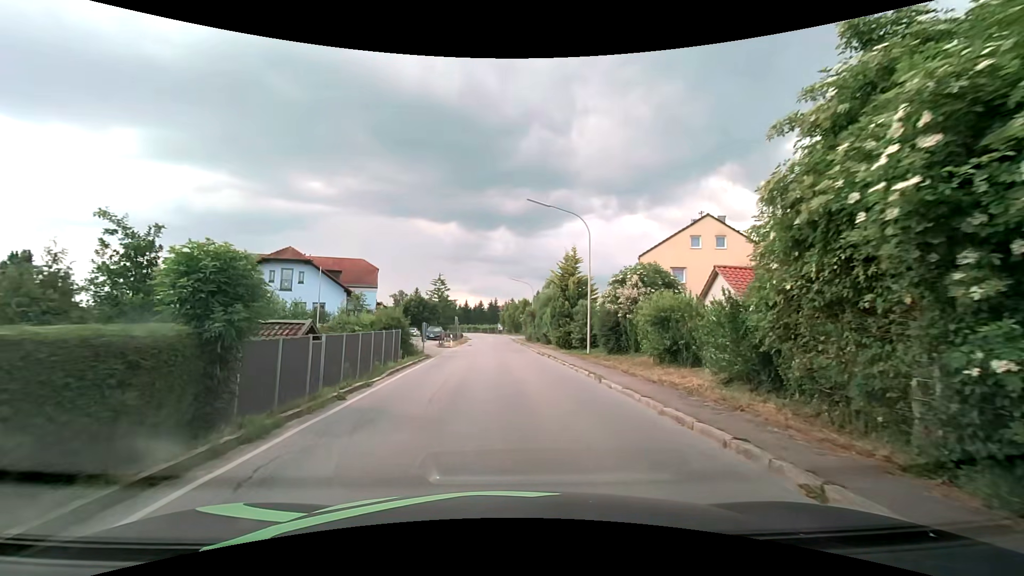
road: secondary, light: Day
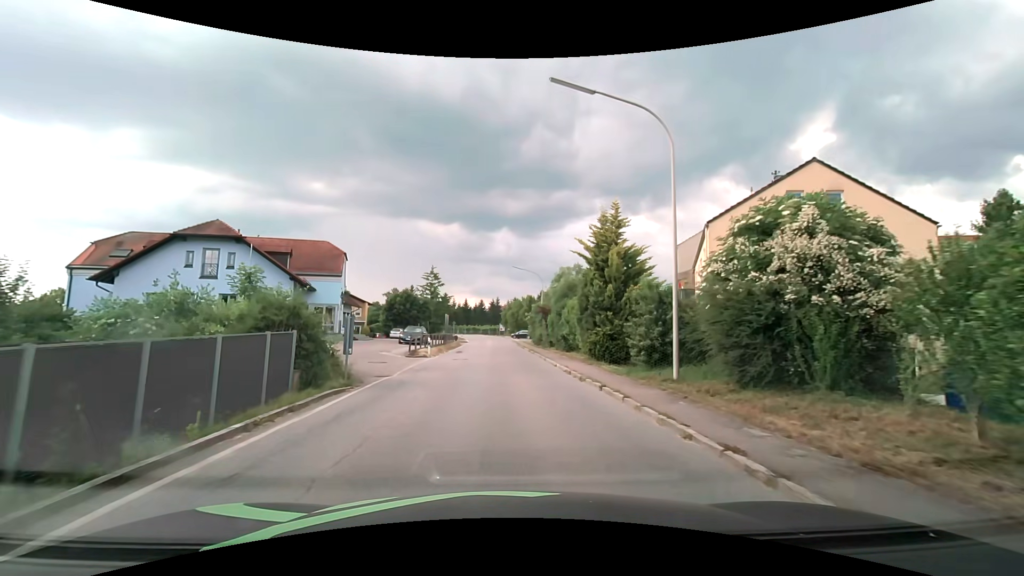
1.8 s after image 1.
(-0.2, +13.4) m; -1°
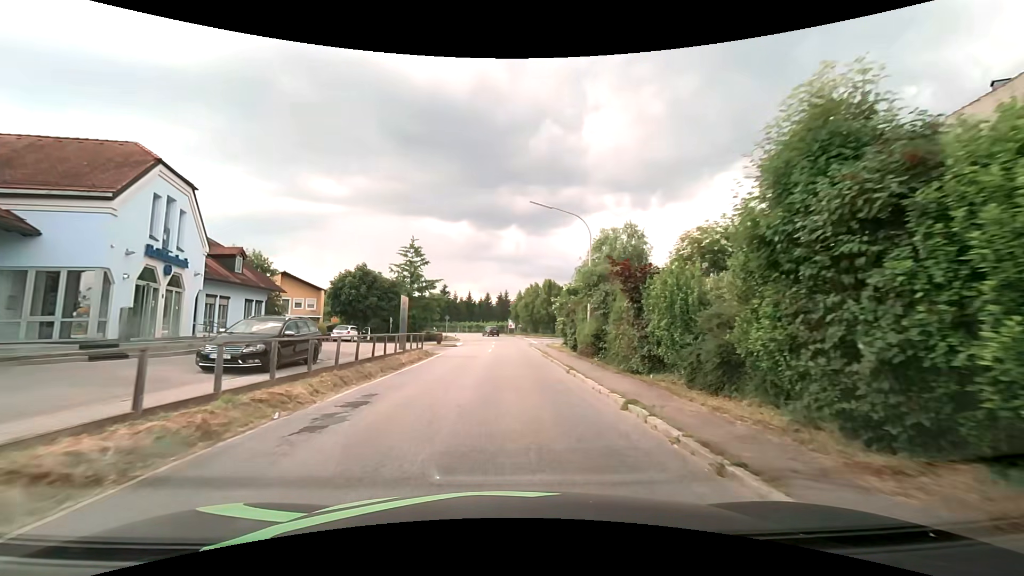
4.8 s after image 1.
(-0.3, +26.3) m; -1°
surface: asphalt
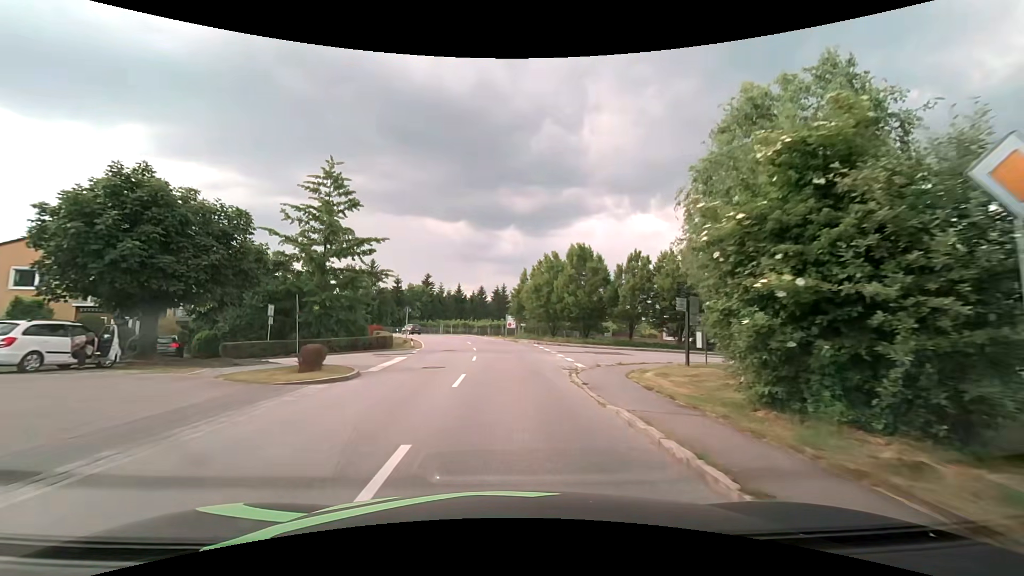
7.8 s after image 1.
(-0.1, +29.0) m; 0°
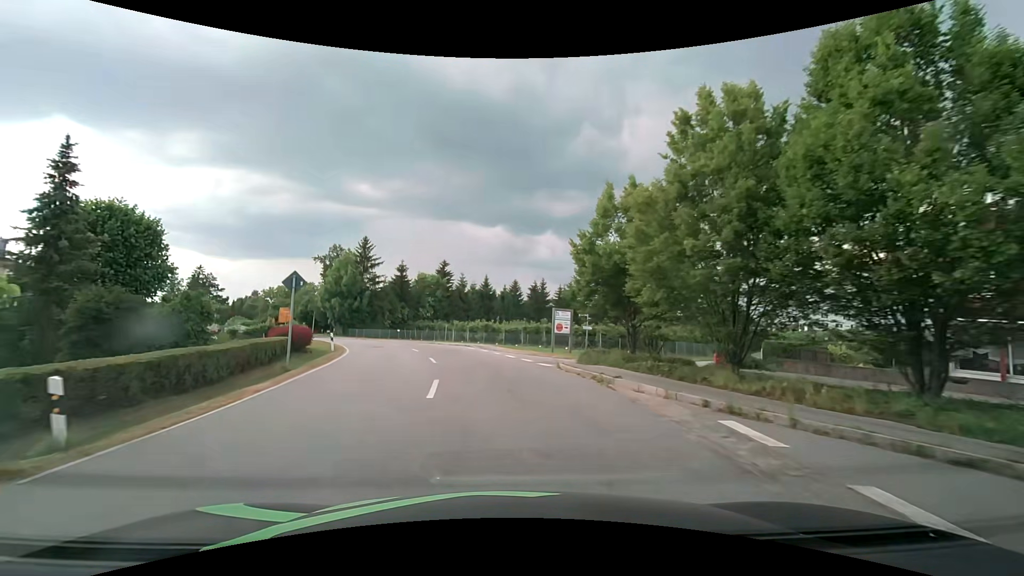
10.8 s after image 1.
(-0.7, +30.0) m; -5°
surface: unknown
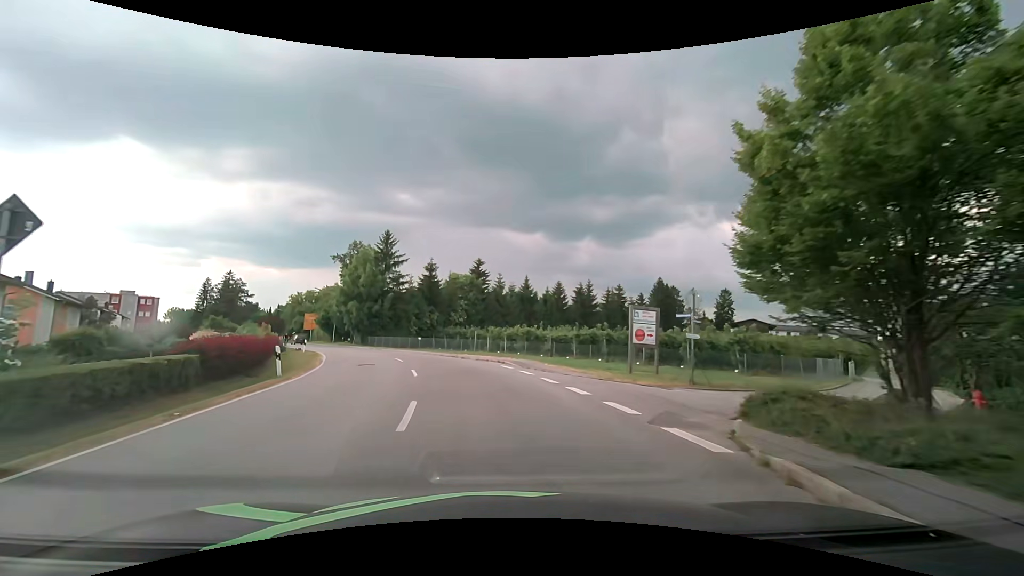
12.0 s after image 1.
(-0.4, +11.5) m; -5°
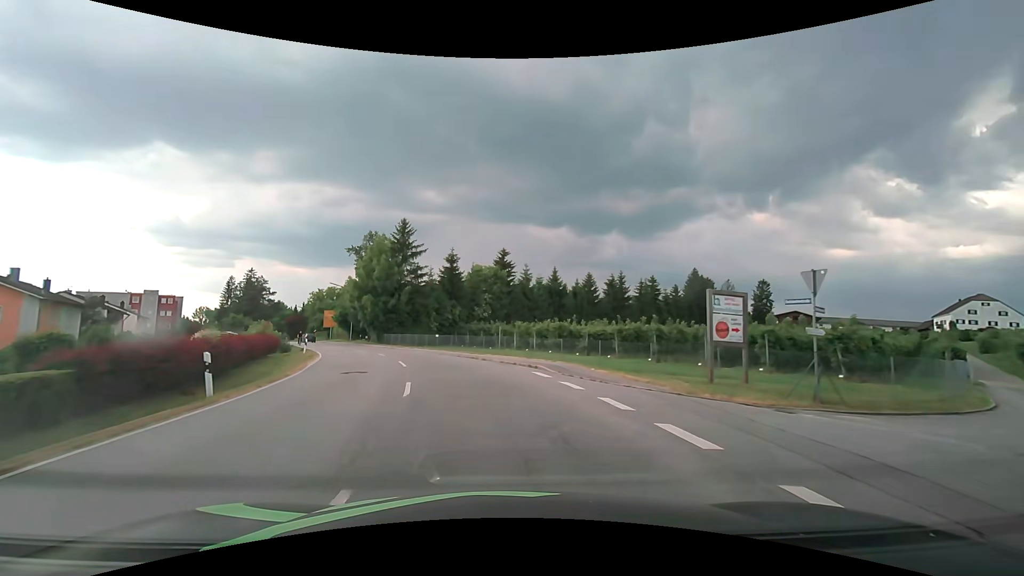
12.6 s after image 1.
(-0.1, +5.9) m; -3°
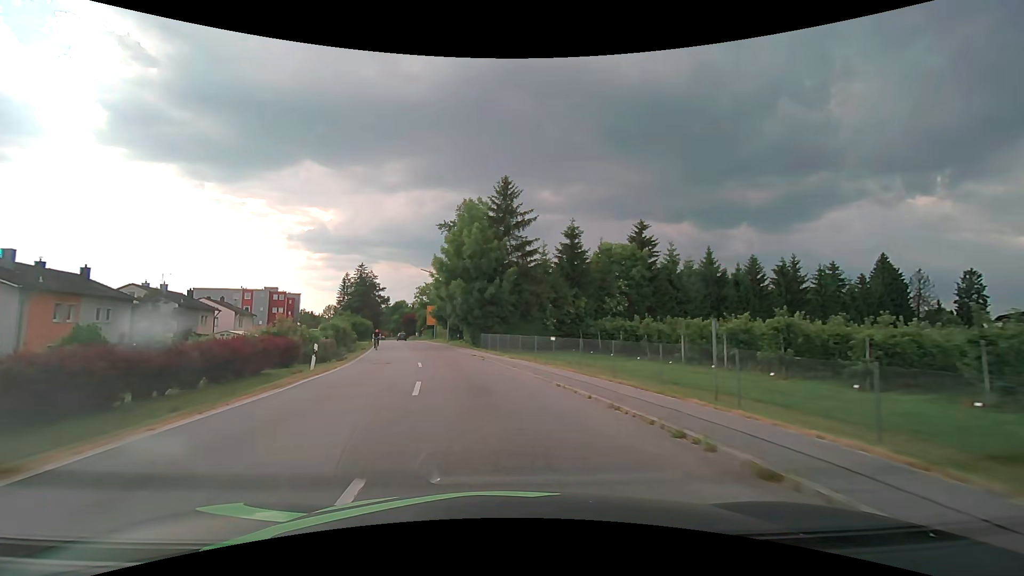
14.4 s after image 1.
(-1.8, +18.1) m; -13°
(-1, +10) (-2, +20) (-4, +30) (-6, +39) (-8, +49) (-11, +59) (-13, +69) (-16, +78) (-18, +88) (-20, +98) m
